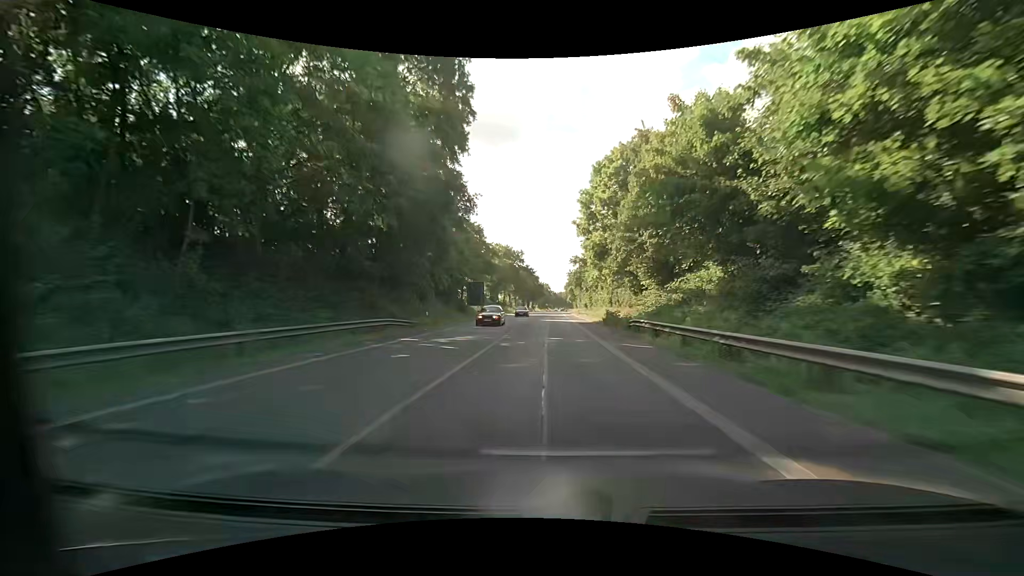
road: primary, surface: asphalt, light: Day
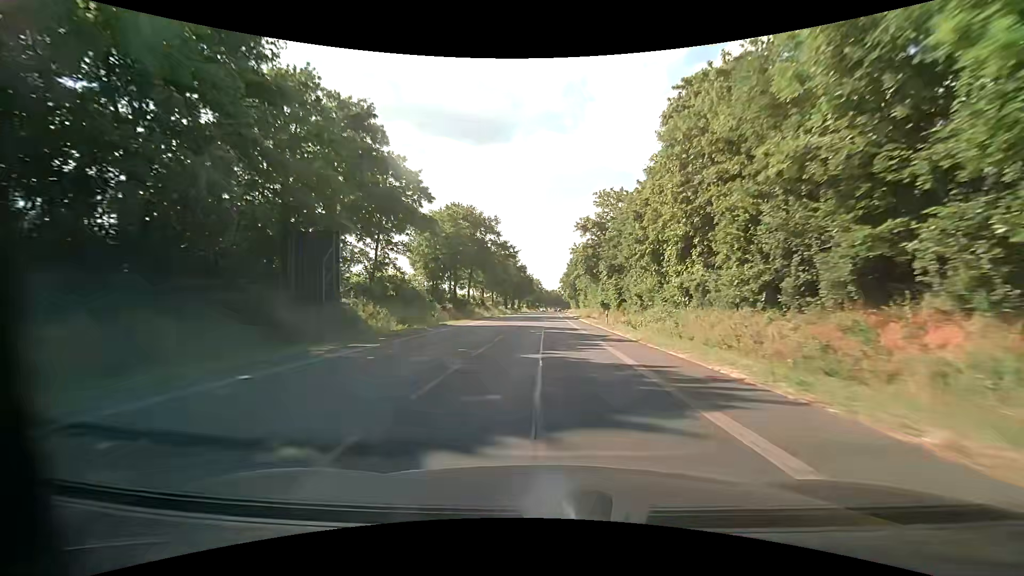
(+0.7, +46.6) m; +1°
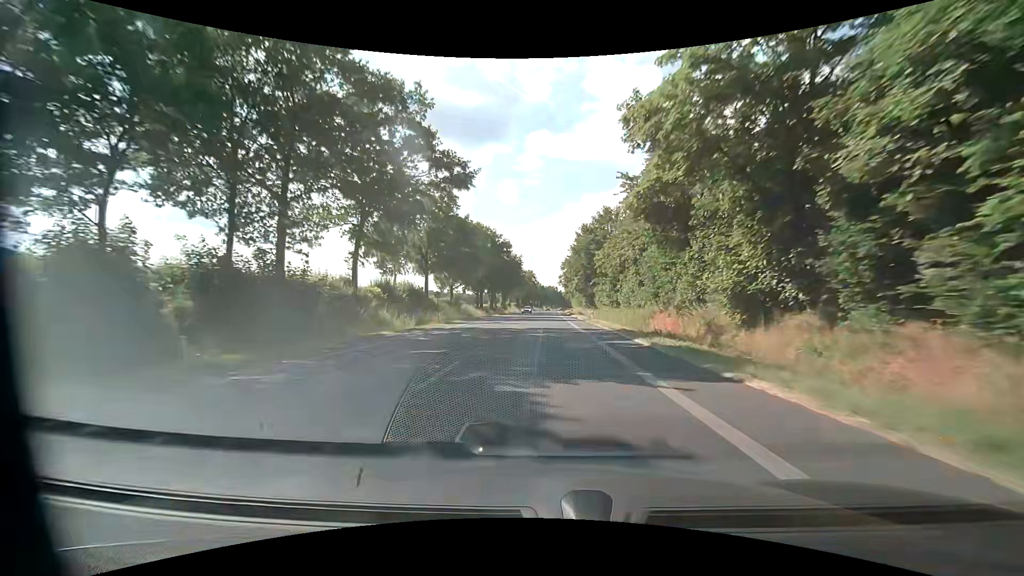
(+0.3, +46.7) m; +1°
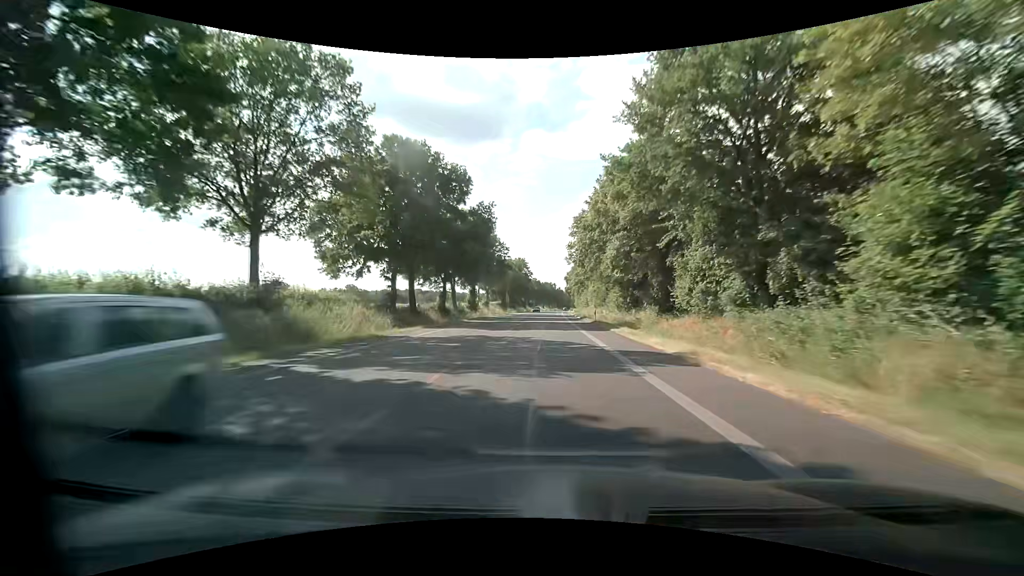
(0.0, +46.7) m; 0°
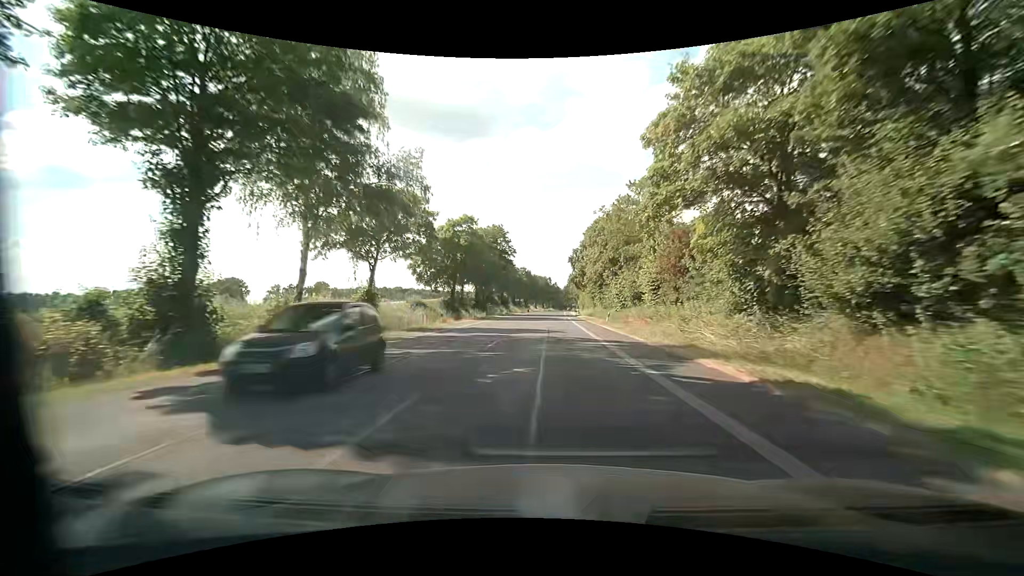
(+0.3, +58.3) m; 0°
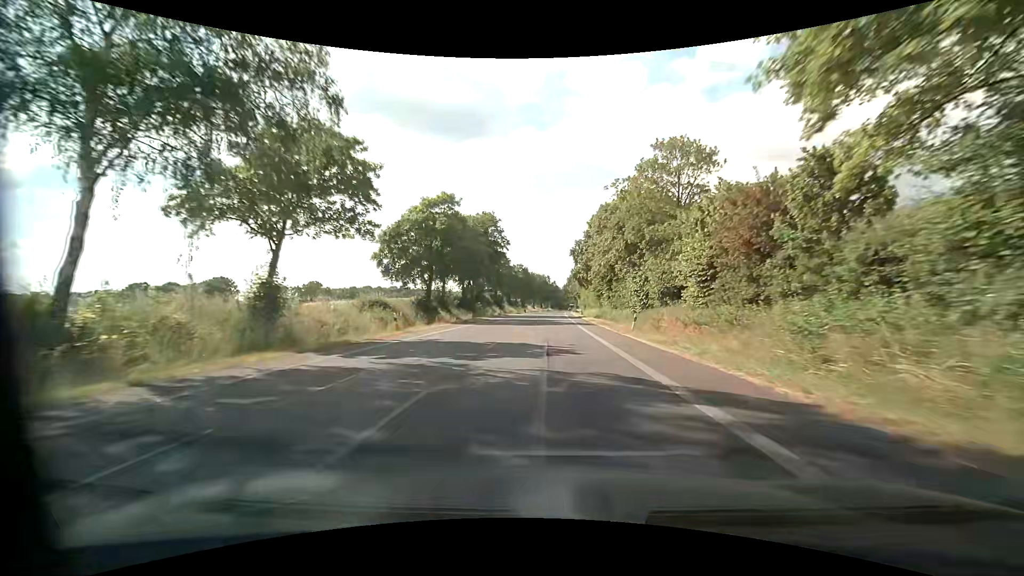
(+0.1, +11.7) m; 0°
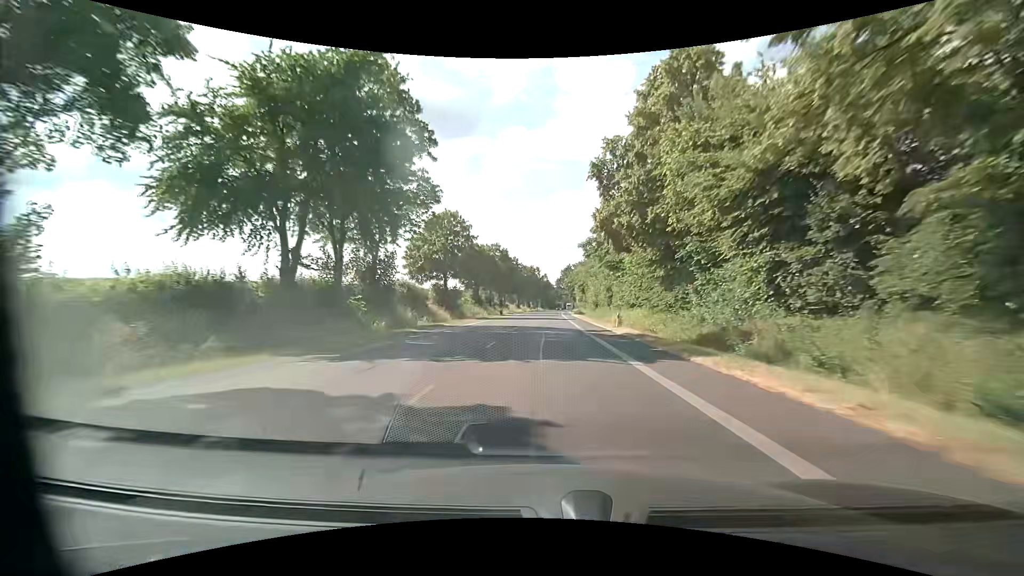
(+0.5, +46.7) m; +1°
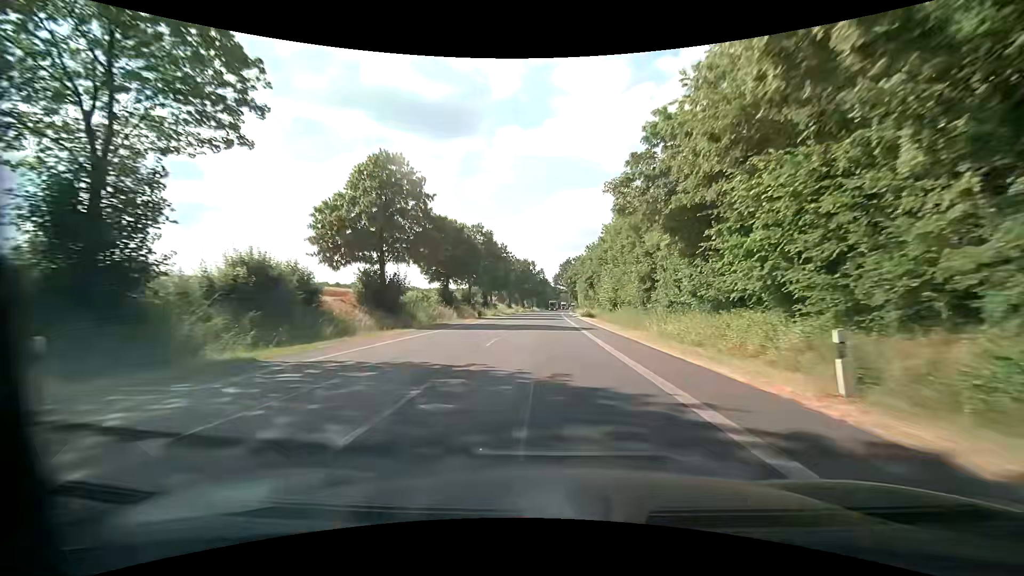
(+0.2, +23.4) m; +1°
(0, +10) (0, +20) (0, +30) (0, +40) (0, +50) (0, +60) (0, +70) (0, +80) (+1, +90) (+1, +100) m
